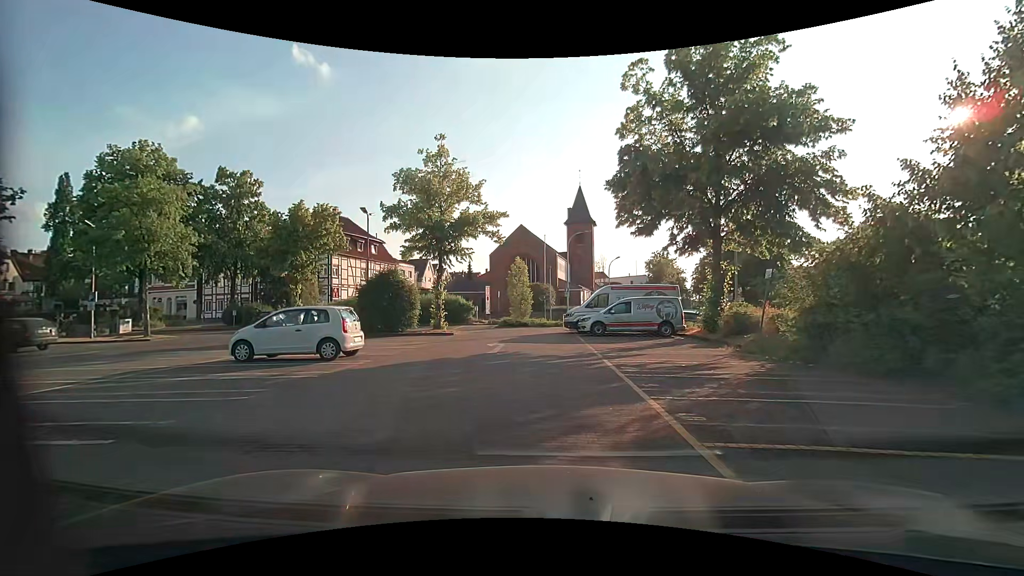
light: Day
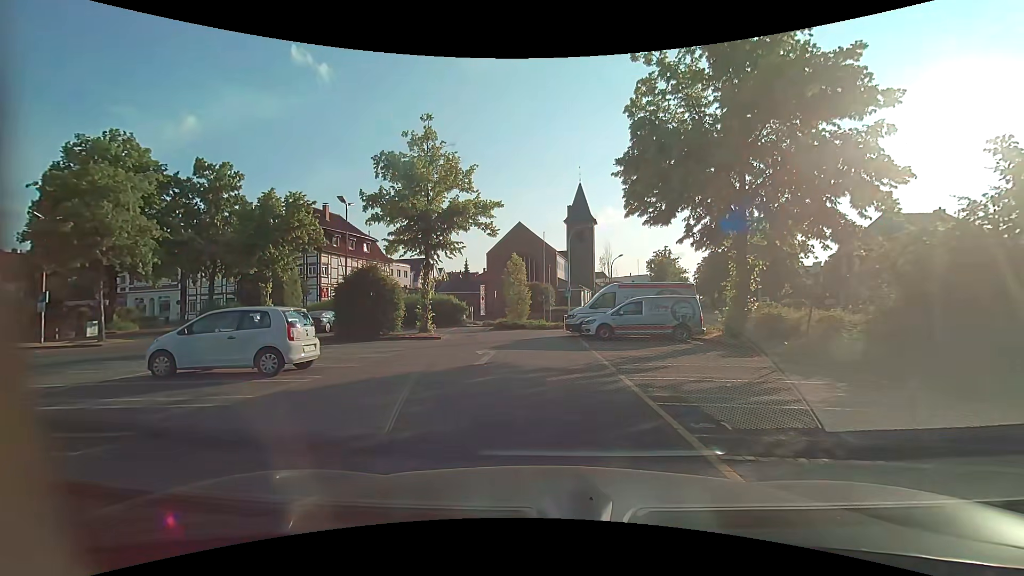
(-0.1, +2.9) m; -2°
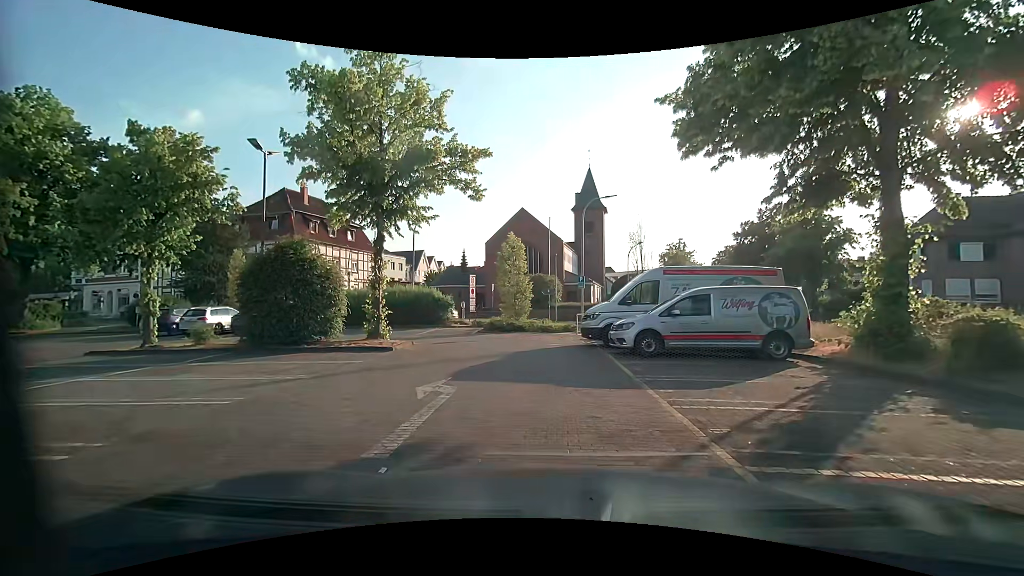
(+0.1, +7.7) m; 0°
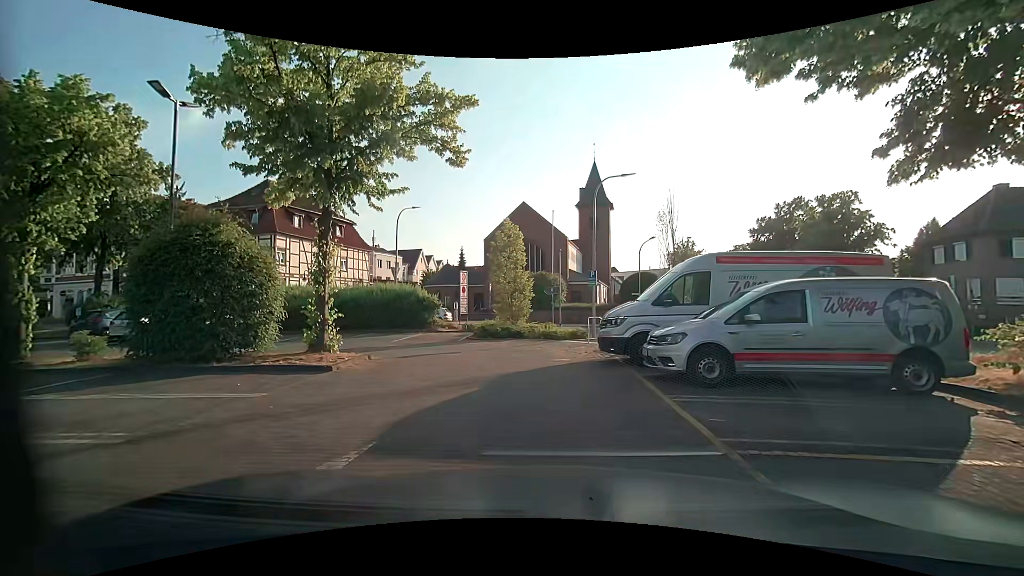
(0.0, +4.4) m; +2°
